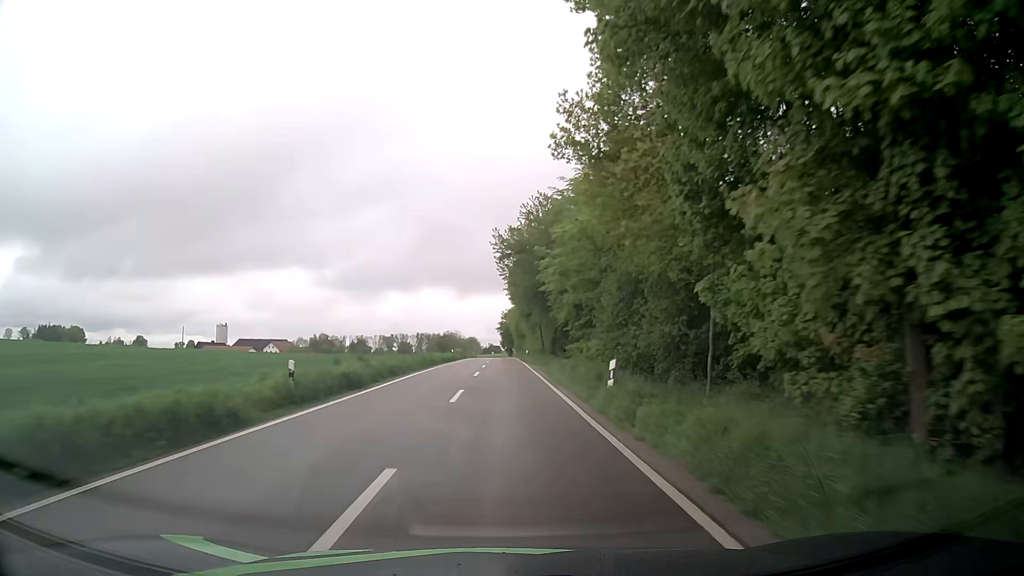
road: tertiary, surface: asphalt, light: Day
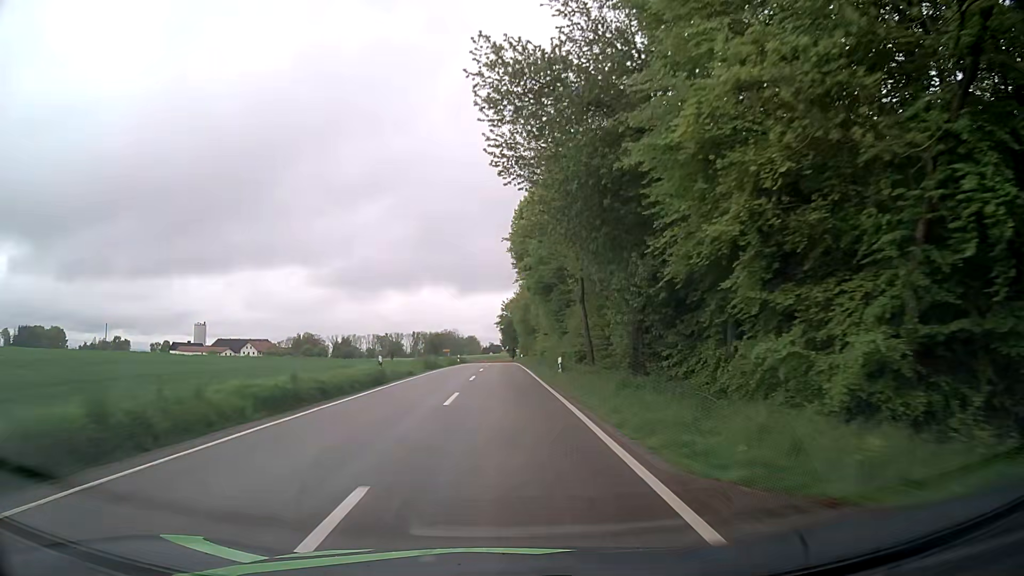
(0.0, +38.0) m; 0°
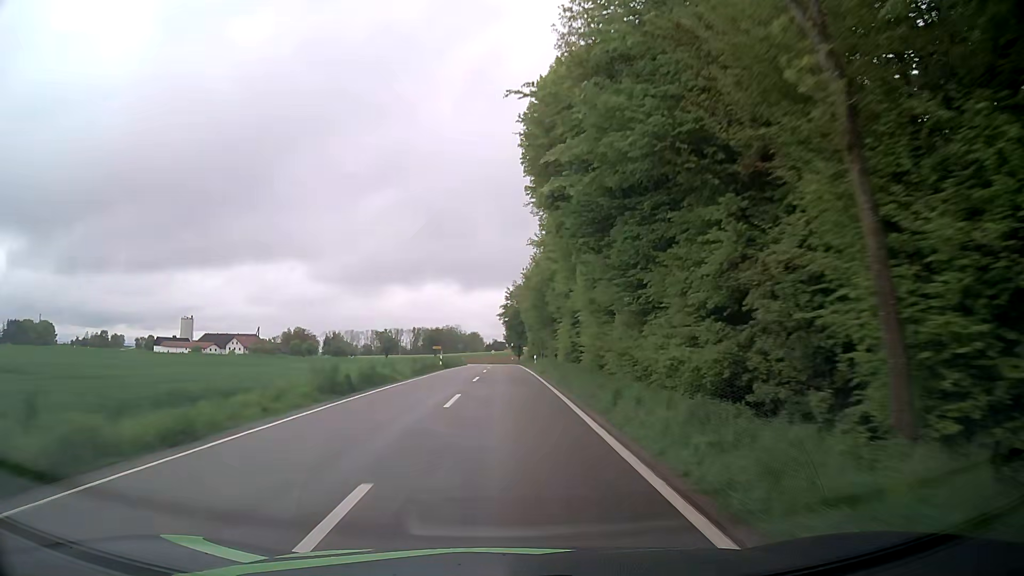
(-0.1, +25.3) m; 0°
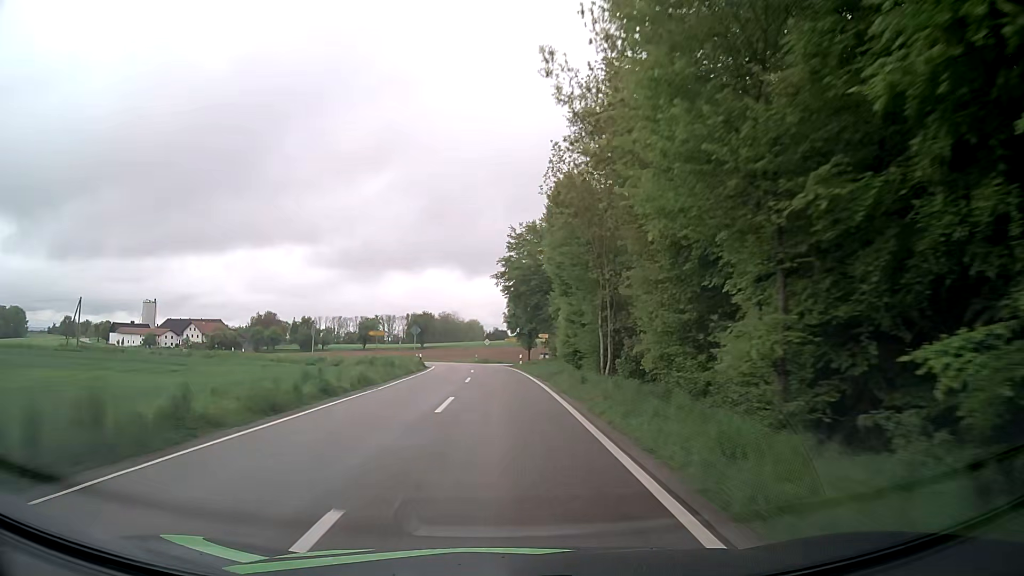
(-0.3, +50.7) m; 0°
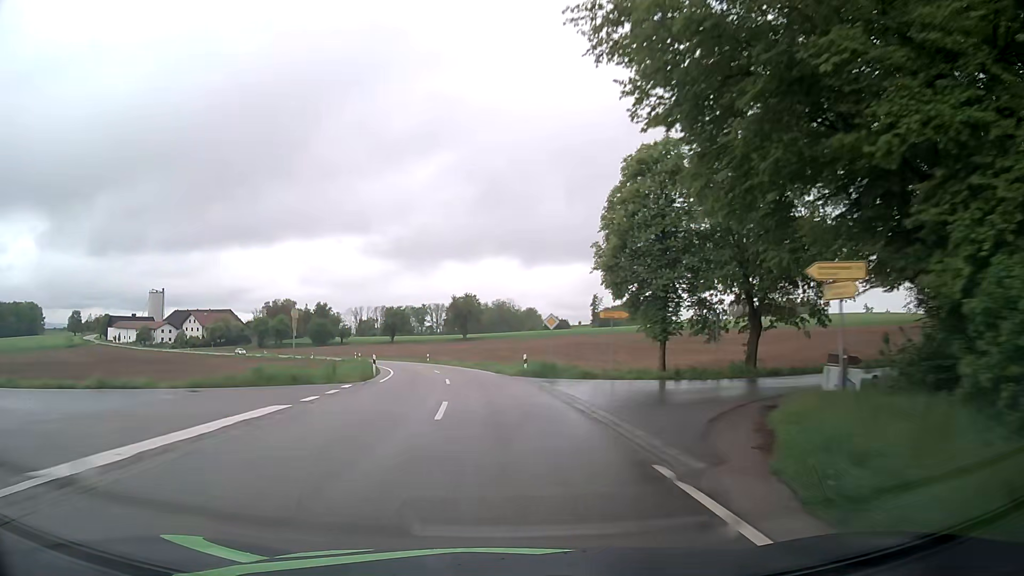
(-1.5, +50.5) m; -5°
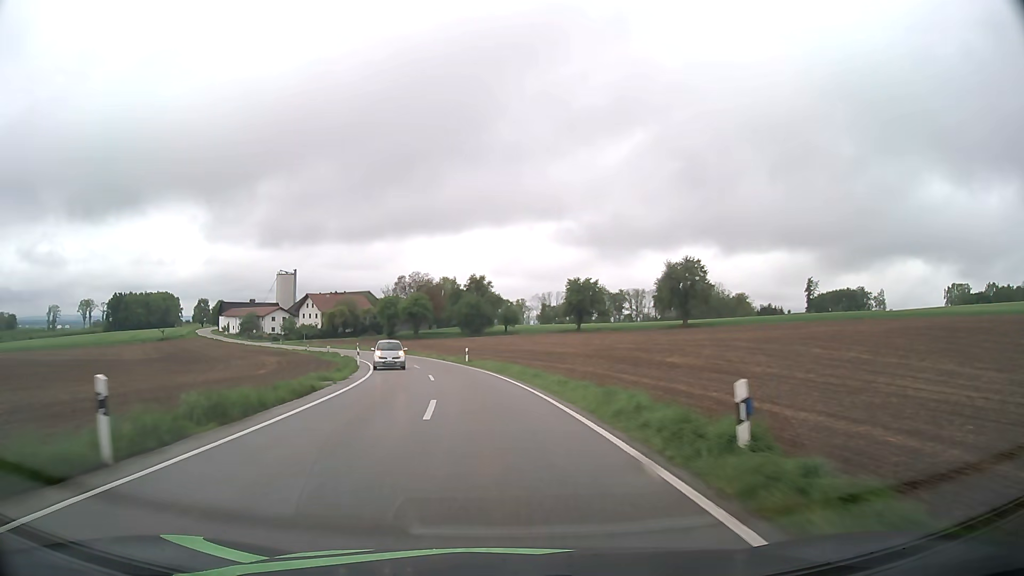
(-8.3, +62.6) m; -16°
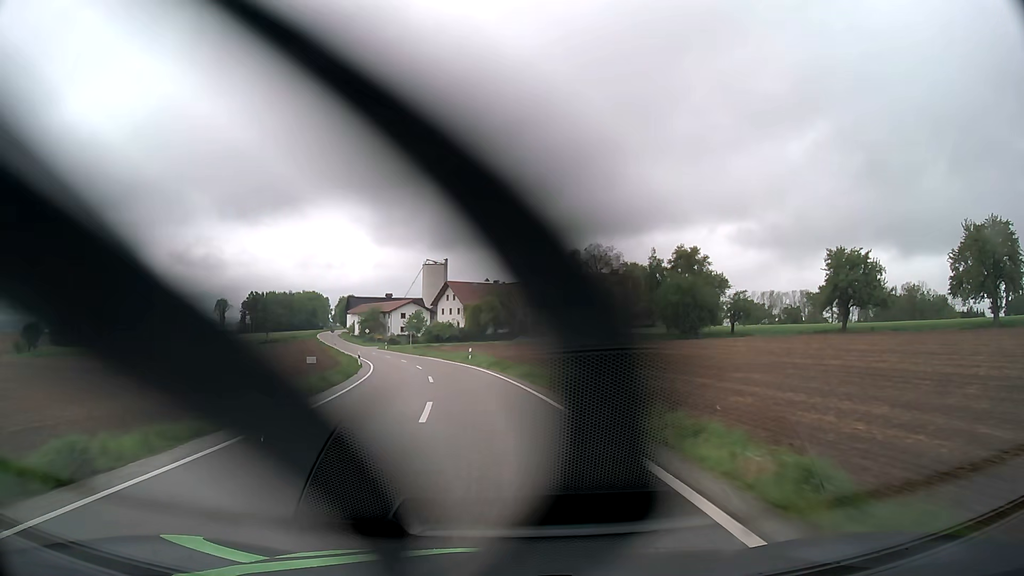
(-6.7, +49.9) m; -15°
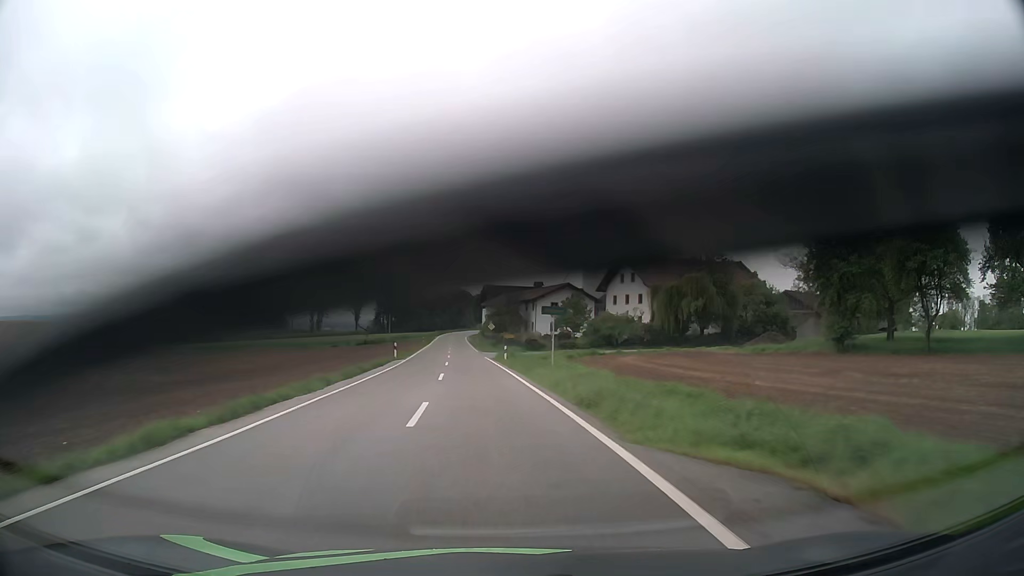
(-6.2, +49.7) m; -13°
(0, +10) (-1, +20) (-1, +30) (-2, +40) (-3, +50) (-4, +60) (-5, +70) (-6, +80) (-6, +90) (-7, +100) m
